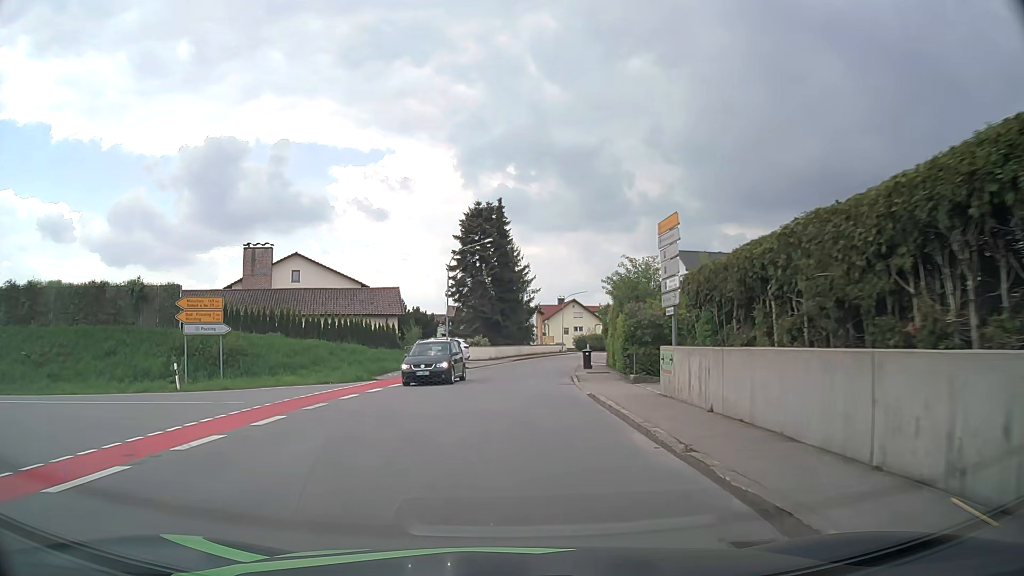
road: tertiary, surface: asphalt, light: Day
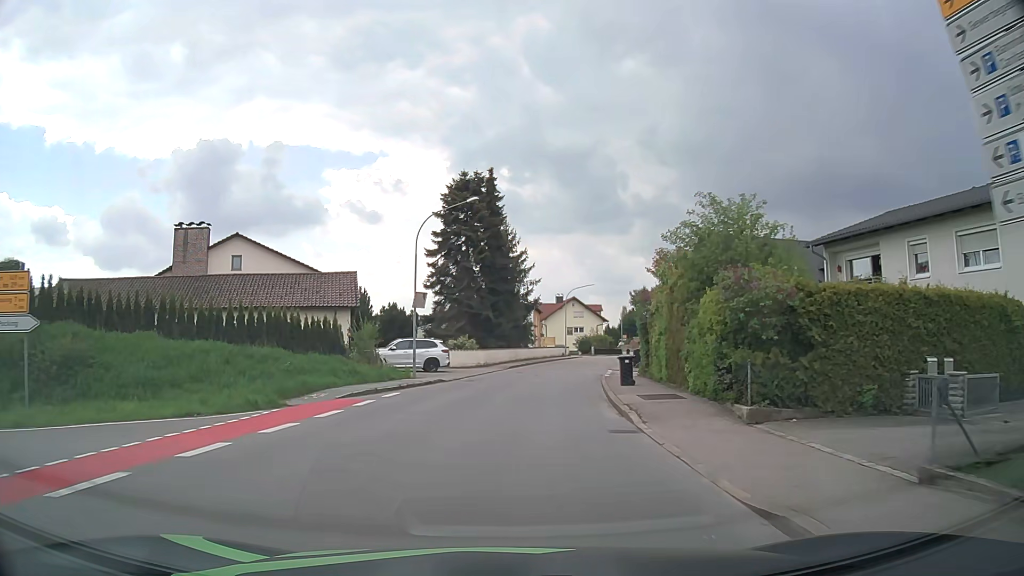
(0.0, +12.3) m; 0°
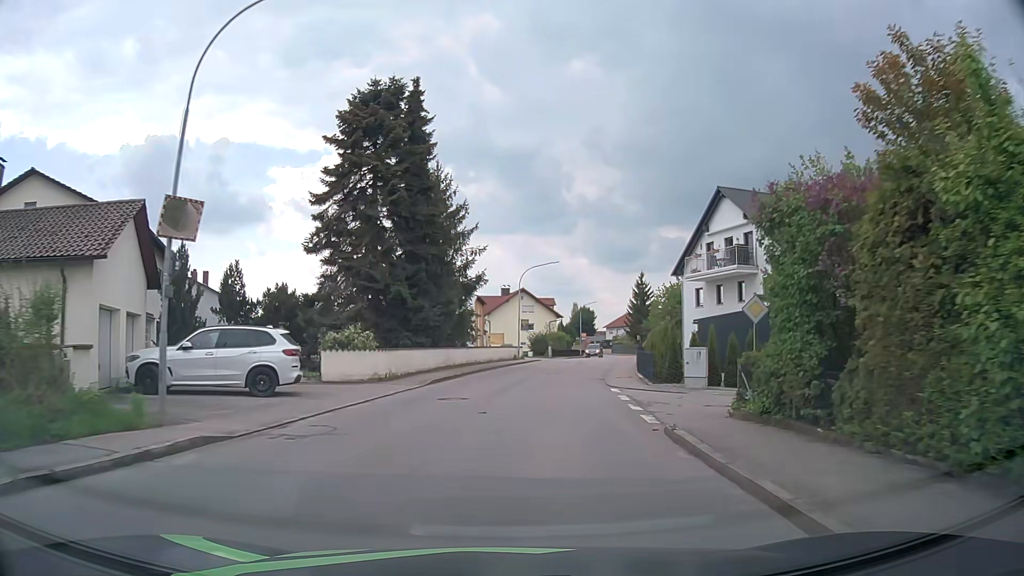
(+0.6, +18.8) m; +5°
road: residential
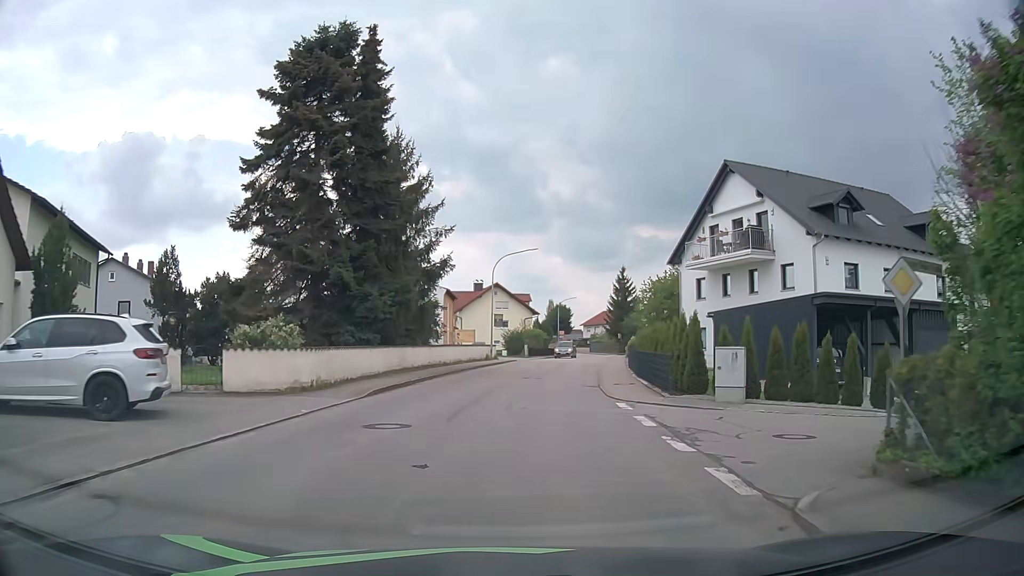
(+0.1, +6.2) m; +3°
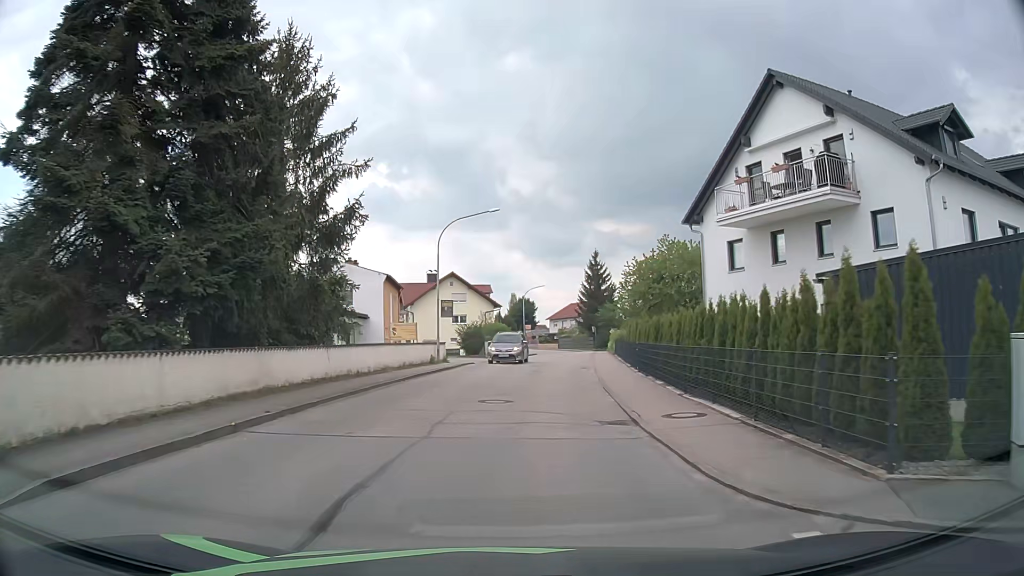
(+0.3, +12.2) m; +3°
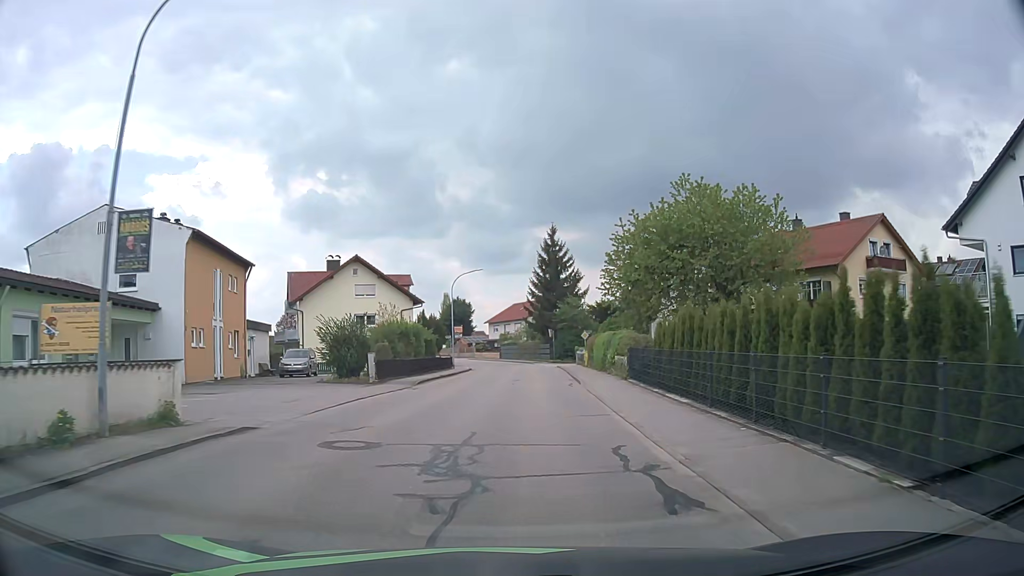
(+1.2, +24.3) m; +5°
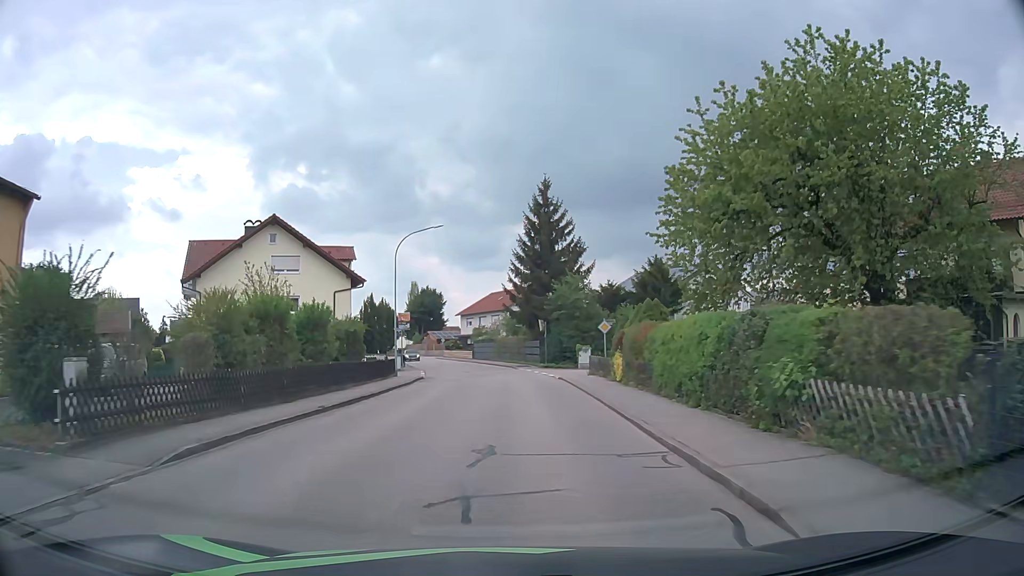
(+0.2, +18.4) m; +1°
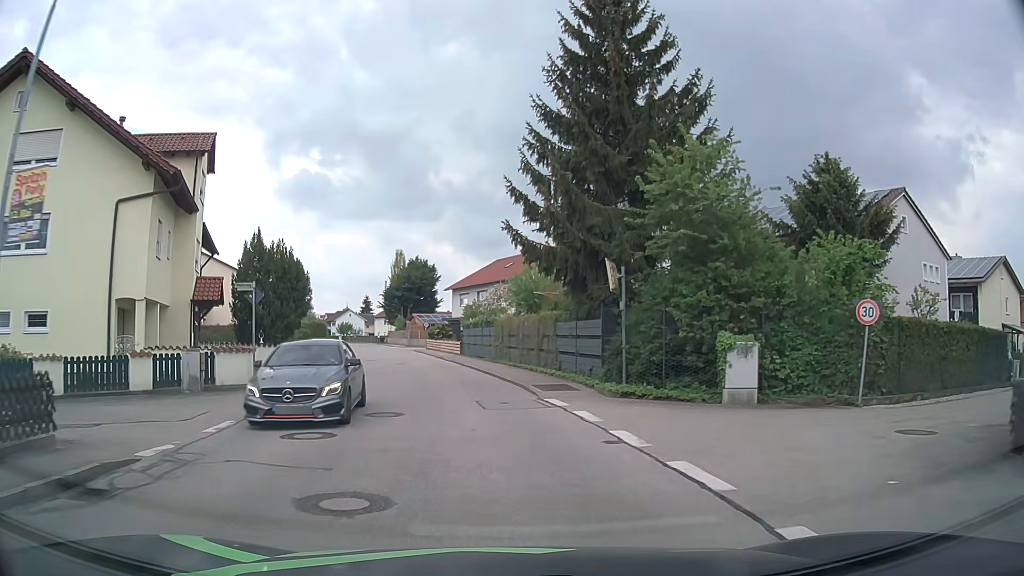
(+0.3, +28.6) m; -1°
